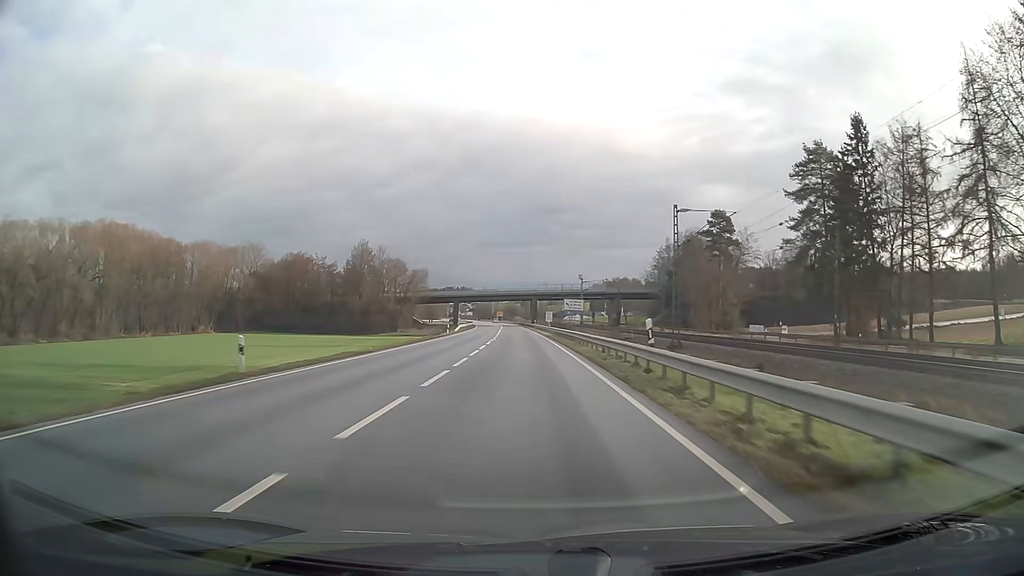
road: primary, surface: asphalt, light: Day
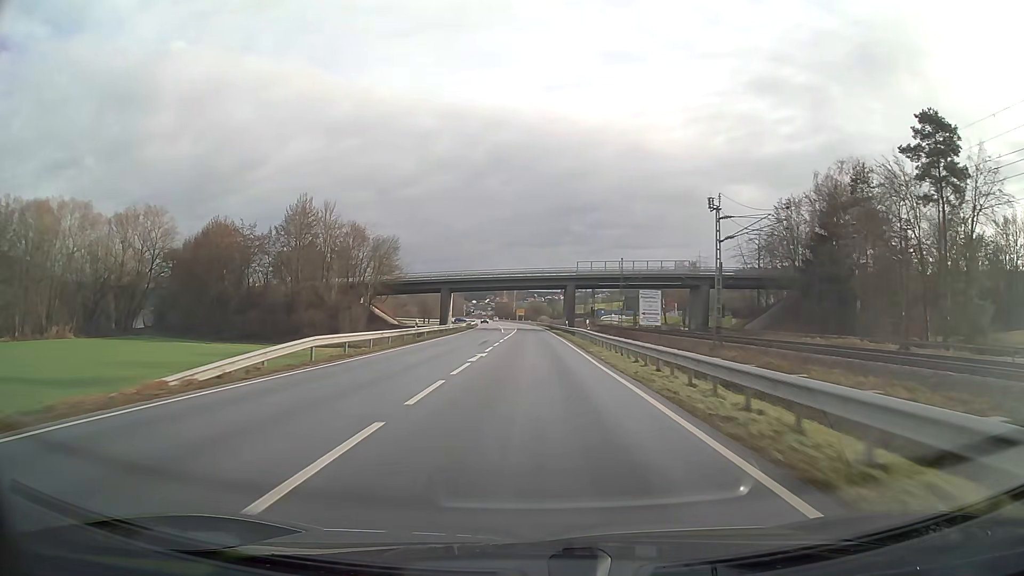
(-1.3, +63.4) m; -2°
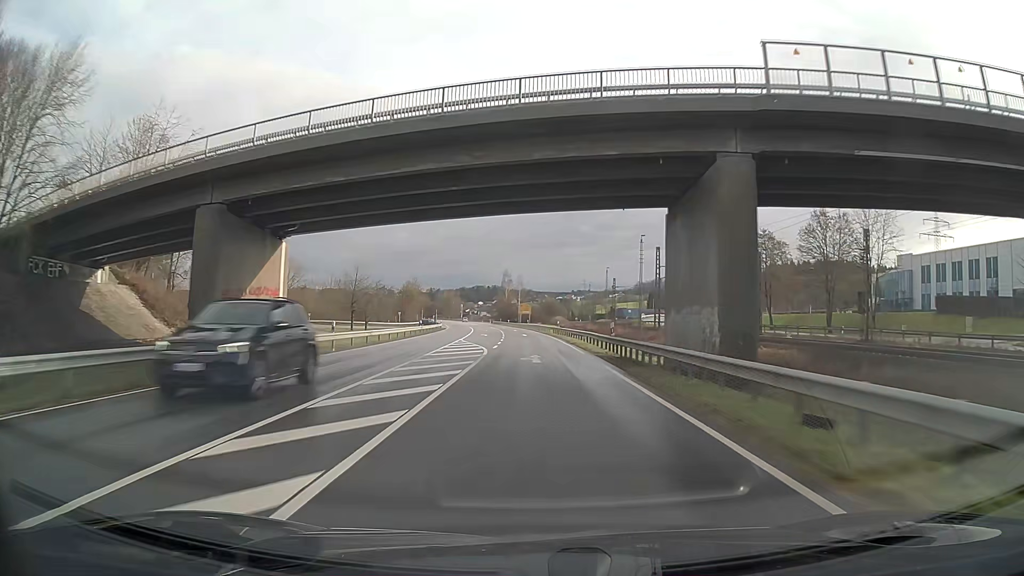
(-0.5, +79.3) m; -1°
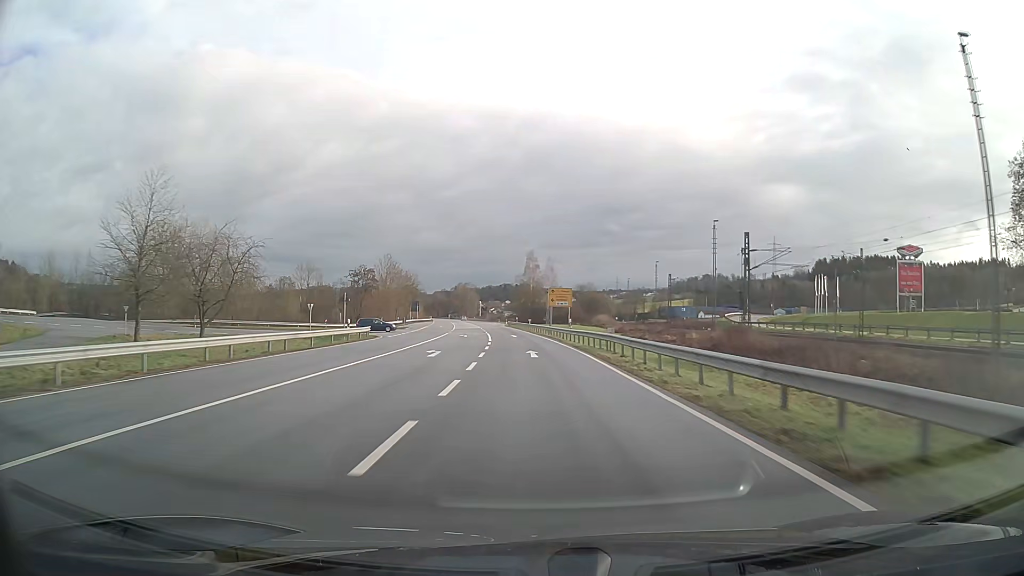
(-1.3, +63.4) m; -2°
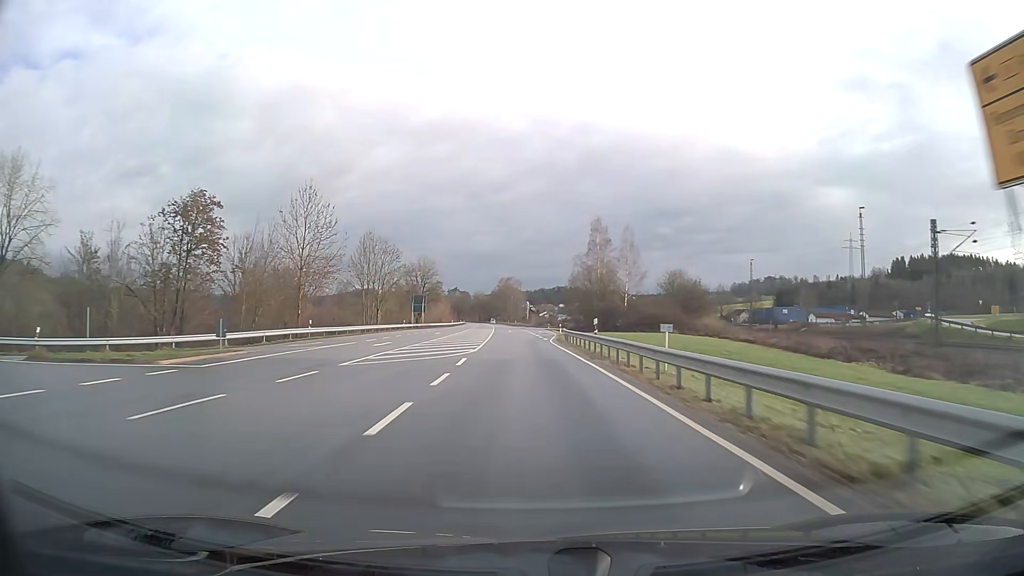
(-2.6, +63.3) m; -5°
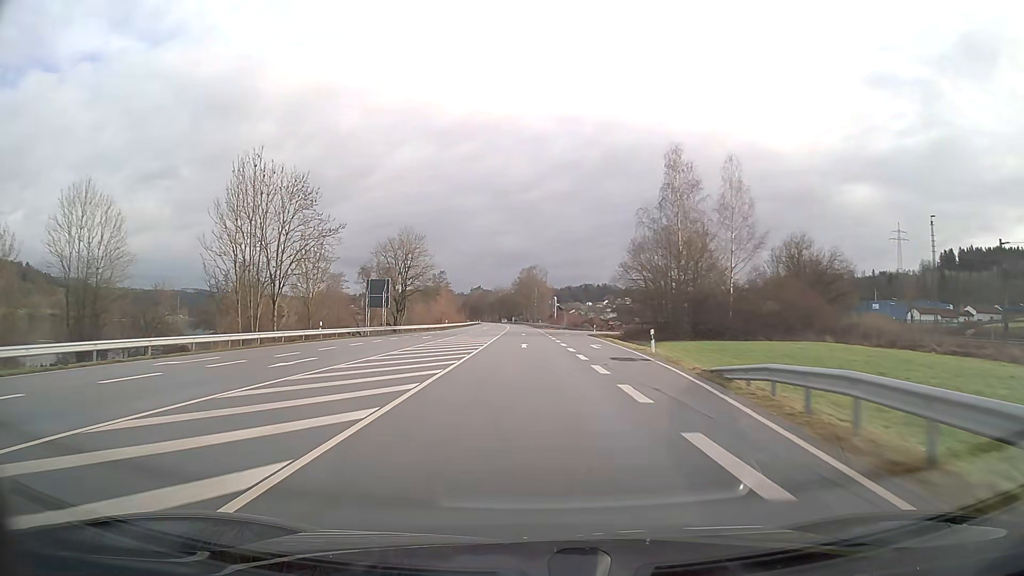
(-0.9, +47.4) m; -2°
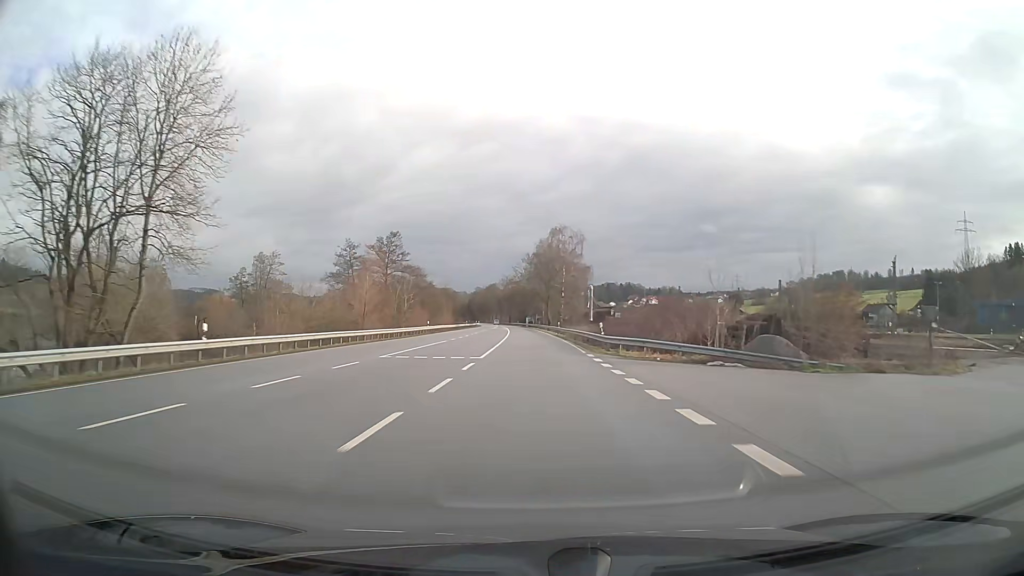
(-1.1, +79.0) m; -1°
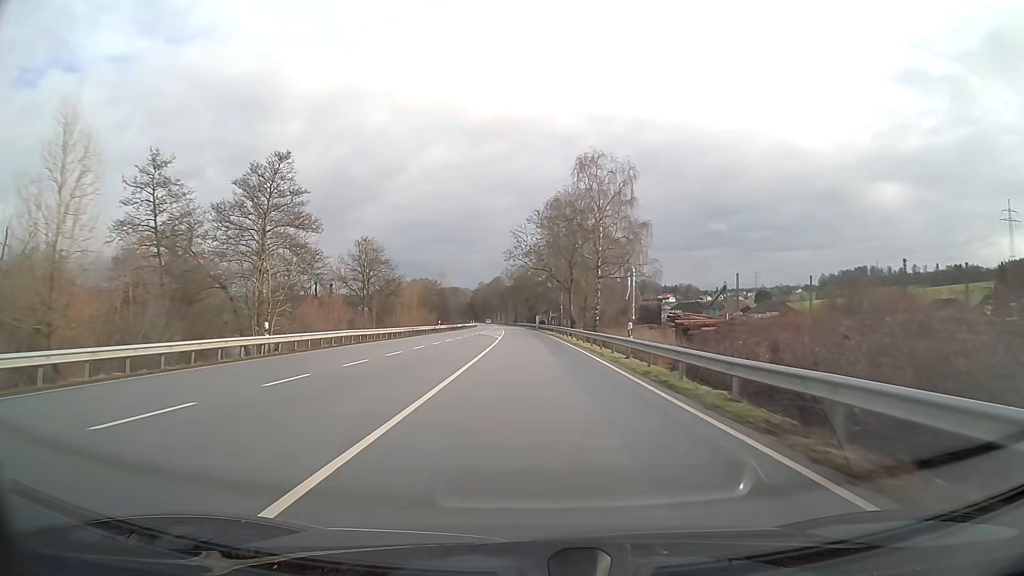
(-0.4, +47.5) m; -1°
(0, +10) (0, +20) (0, +30) (0, +40) (-1, +50) (-1, +60) (-1, +70) (-2, +80) (-2, +90) (-3, +100) m
